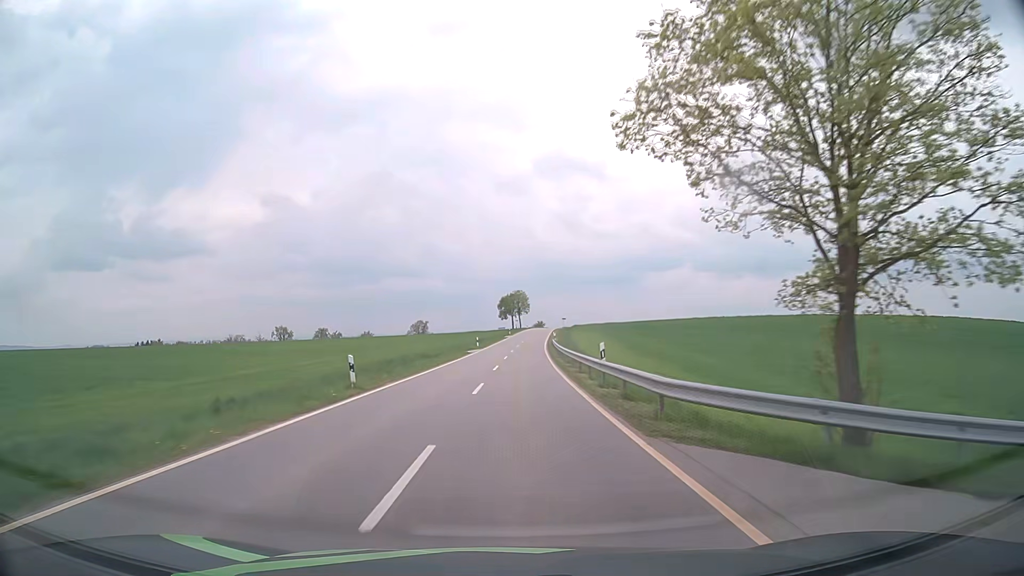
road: tertiary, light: Day
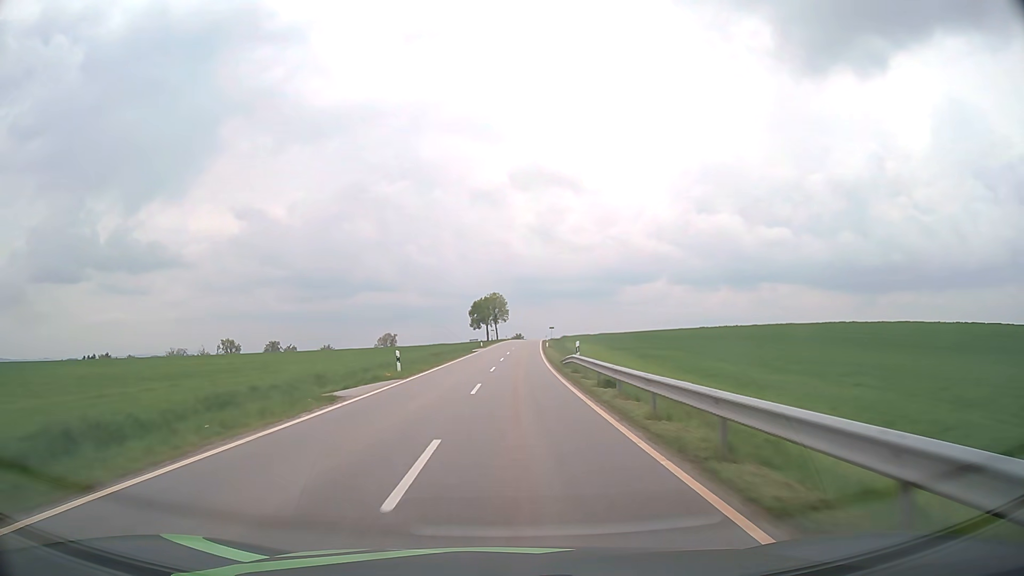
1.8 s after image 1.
(+0.6, +36.1) m; +2°
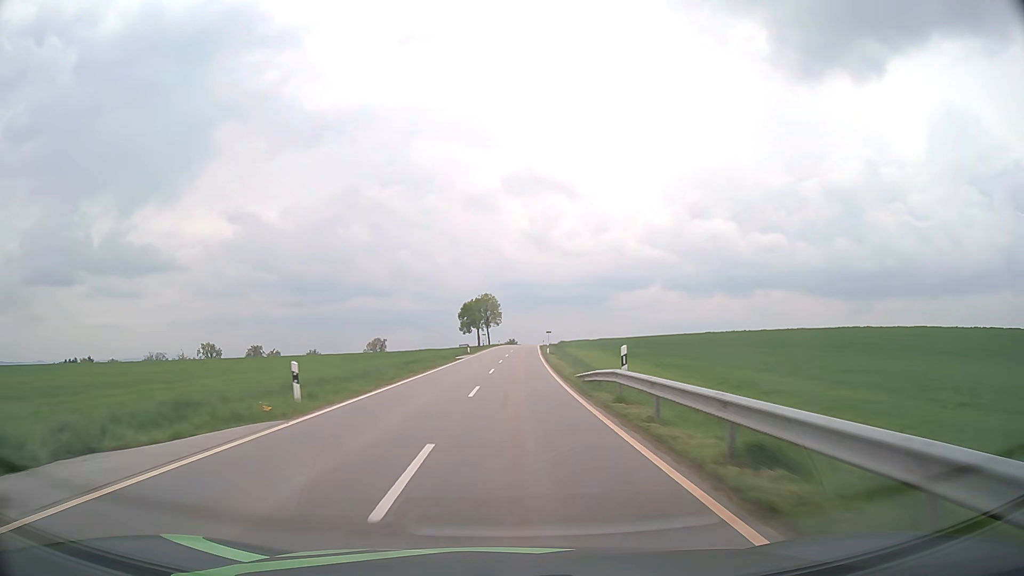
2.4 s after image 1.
(+0.1, +12.5) m; +1°
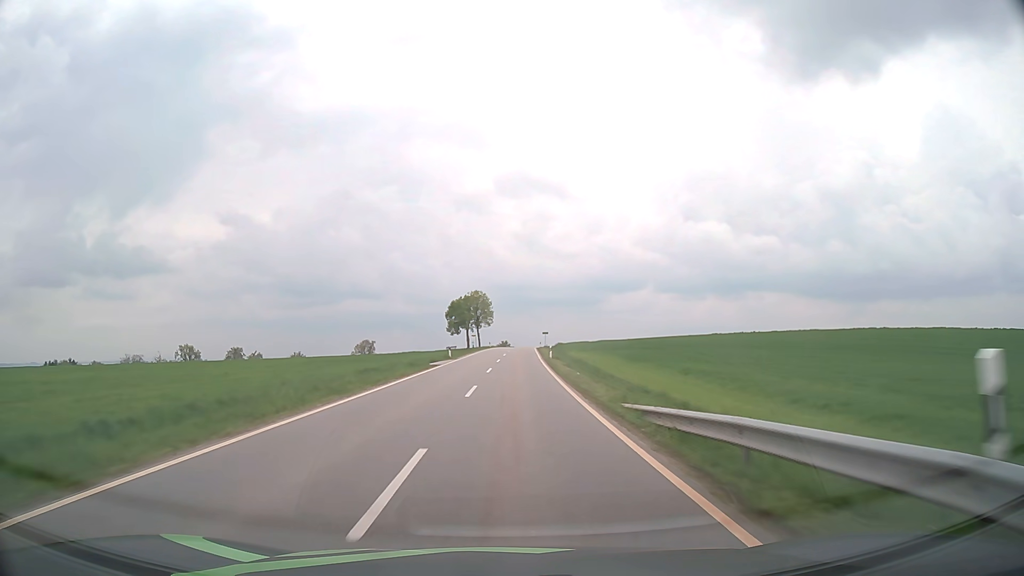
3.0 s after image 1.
(+0.1, +12.7) m; +1°
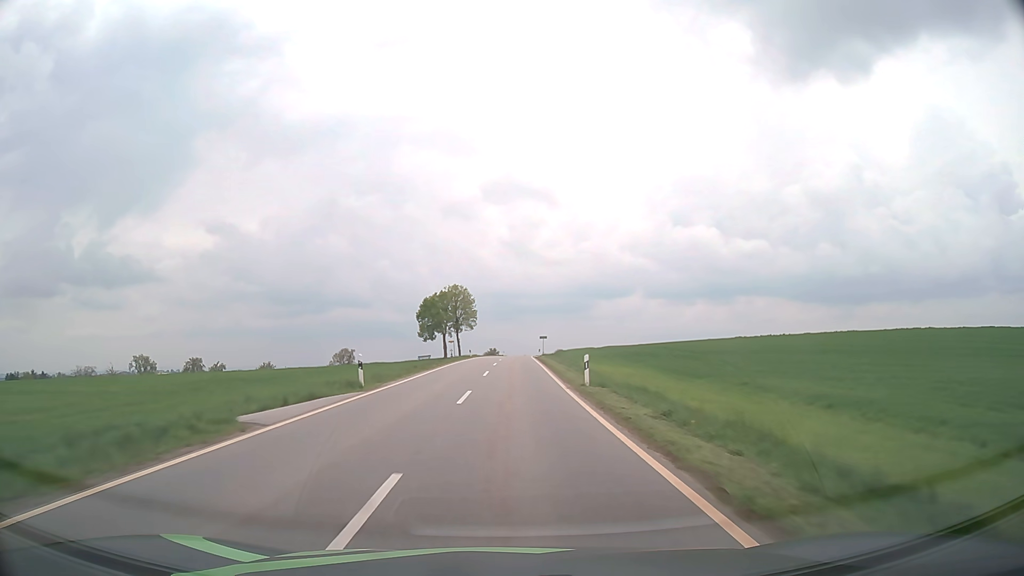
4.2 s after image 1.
(+0.2, +26.1) m; +1°
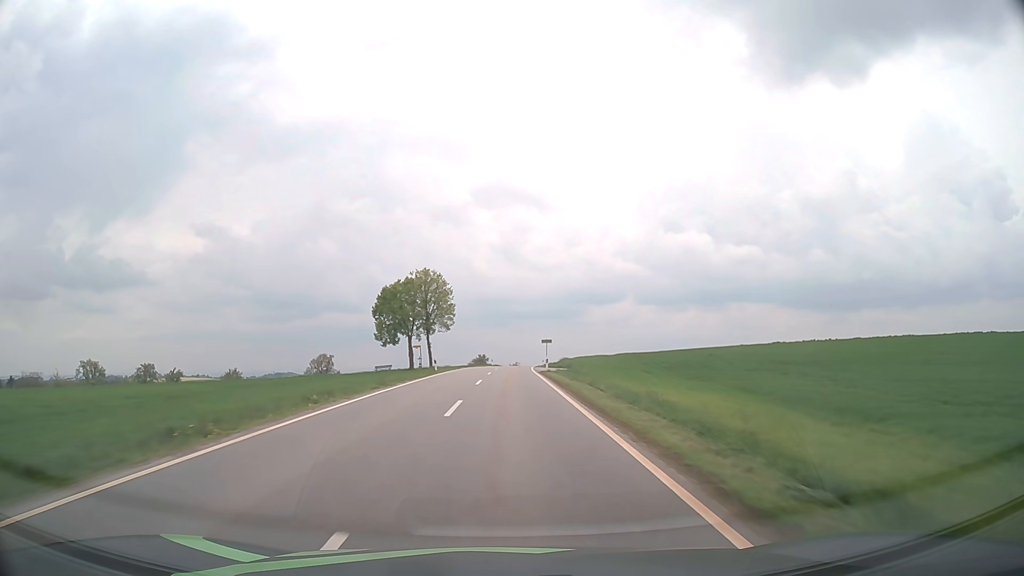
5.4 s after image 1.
(+0.2, +26.6) m; +1°
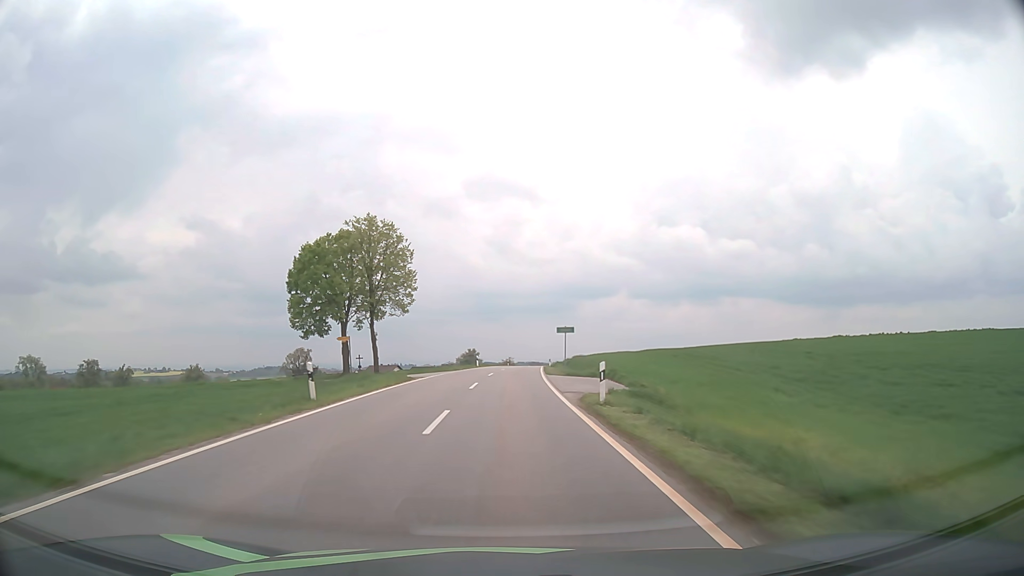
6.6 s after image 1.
(+0.1, +27.0) m; +1°
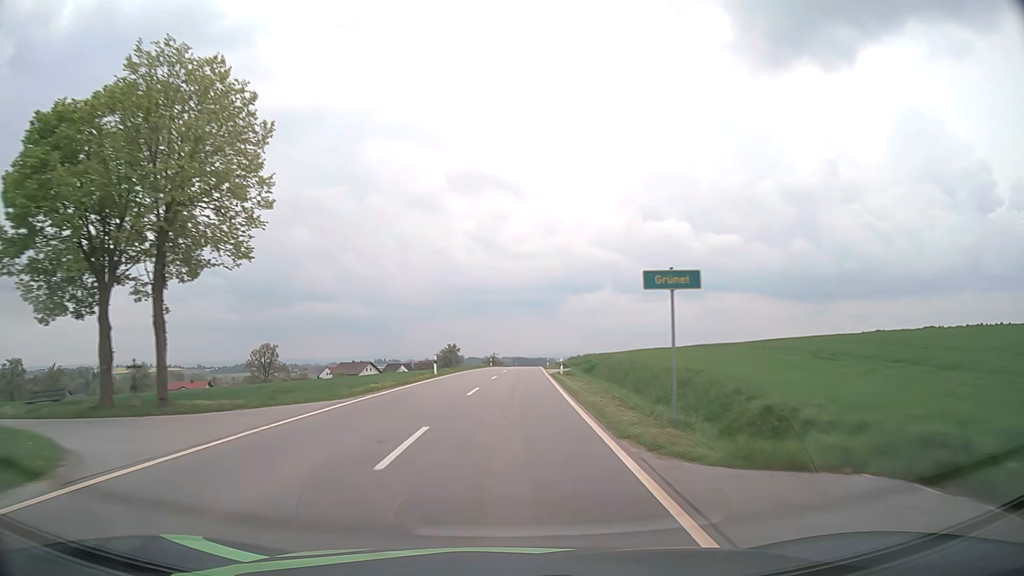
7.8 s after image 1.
(+0.3, +27.5) m; +1°
(0, +10) (0, +20) (0, +30) (+1, +40) (+1, +50) (+2, +60) (+2, +70) (+3, +80) (+3, +90) (+4, +100) m
